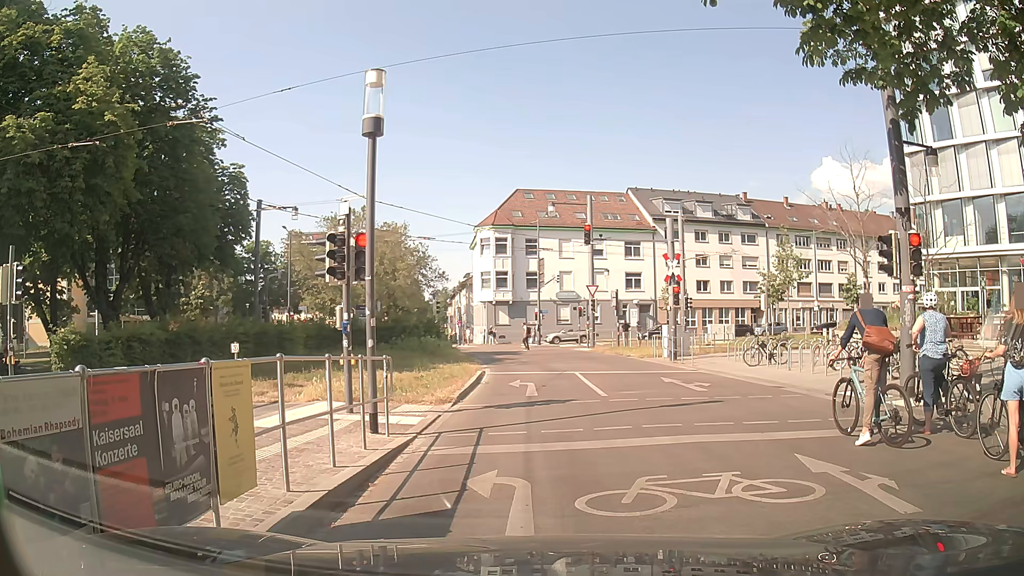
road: residential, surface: asphalt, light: Day
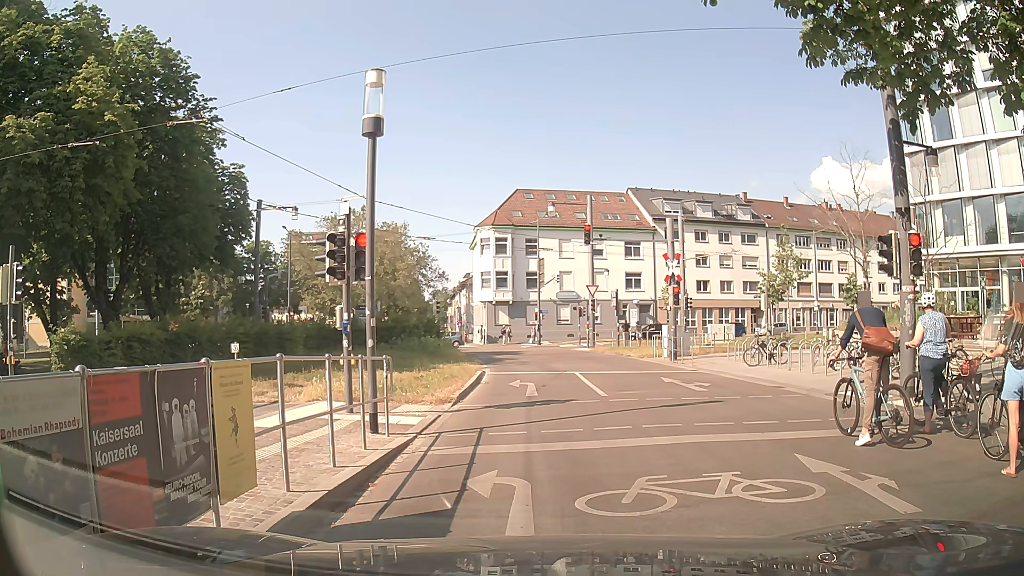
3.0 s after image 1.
(0.0, 0.0) m; 0°
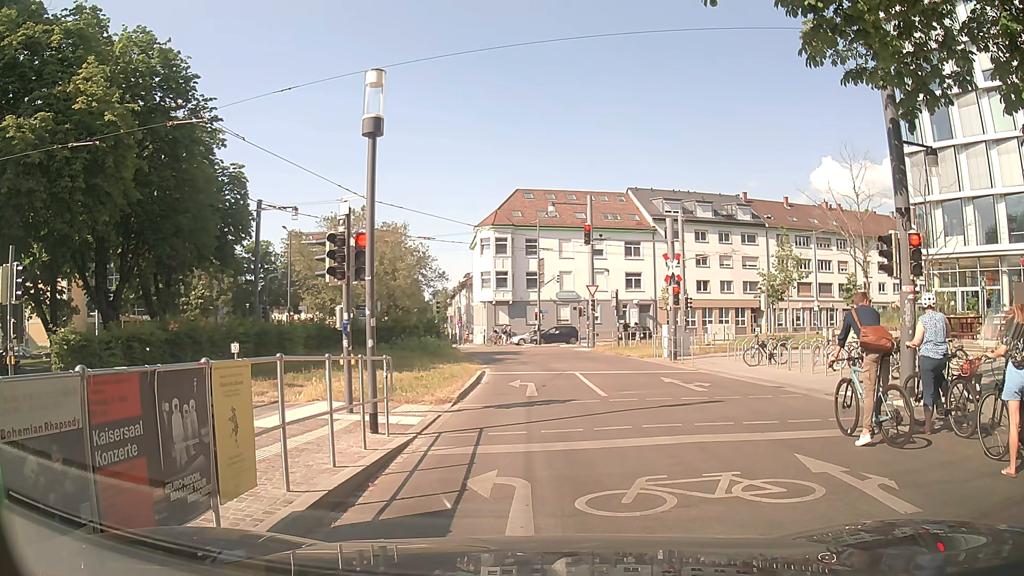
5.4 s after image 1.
(0.0, 0.0) m; 0°
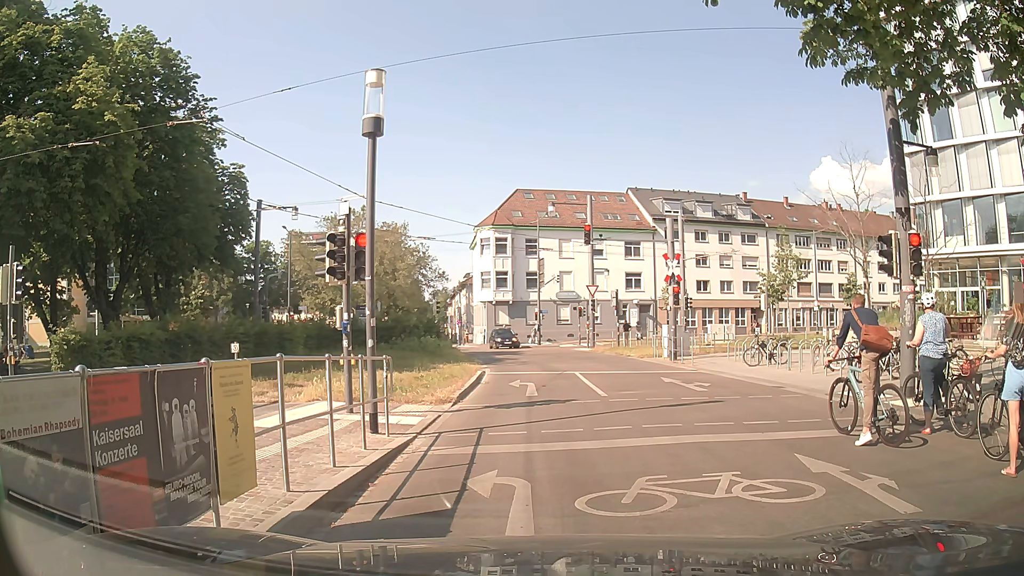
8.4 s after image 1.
(0.0, 0.0) m; 0°
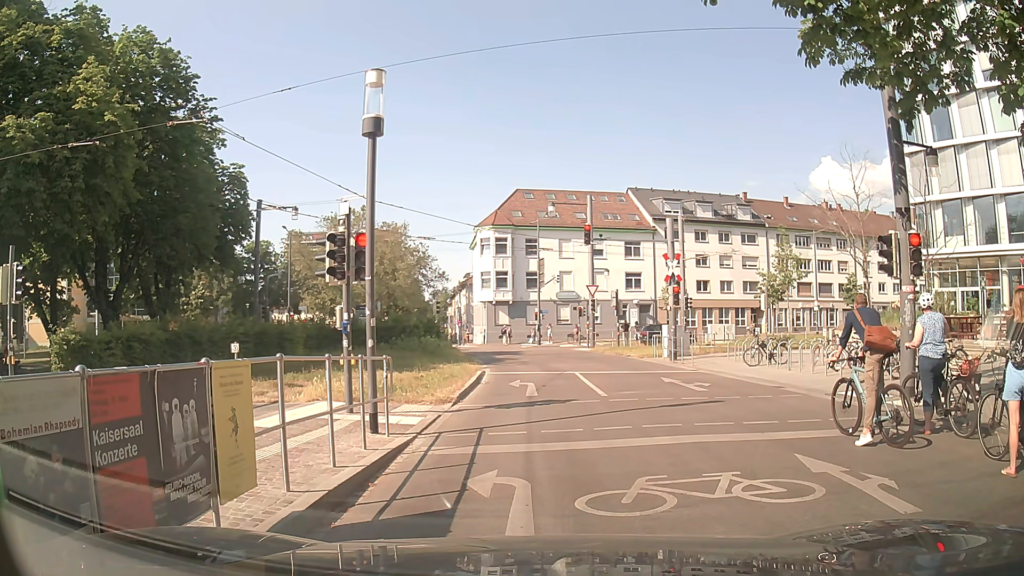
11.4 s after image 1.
(0.0, 0.0) m; 0°
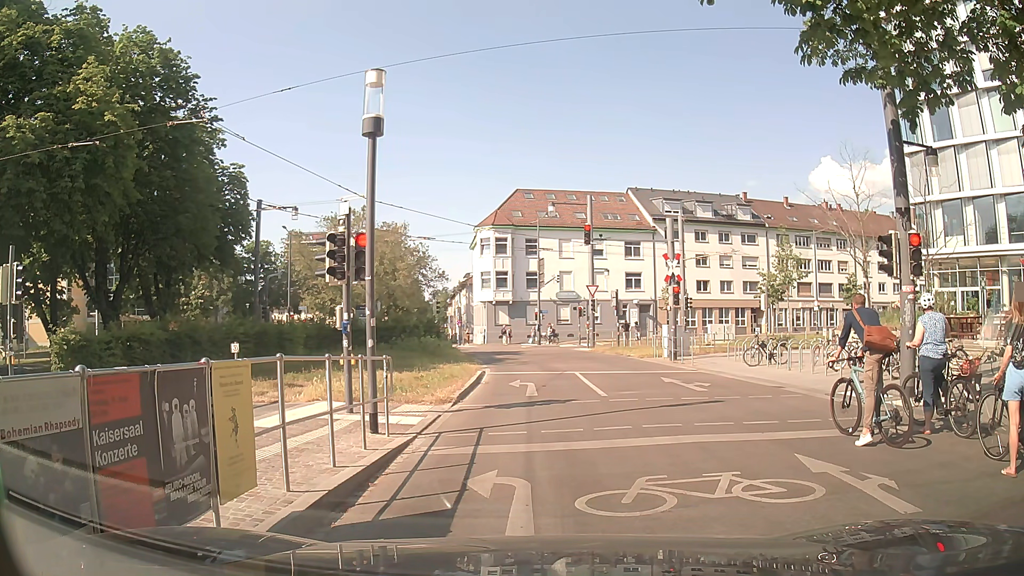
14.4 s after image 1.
(0.0, 0.0) m; 0°
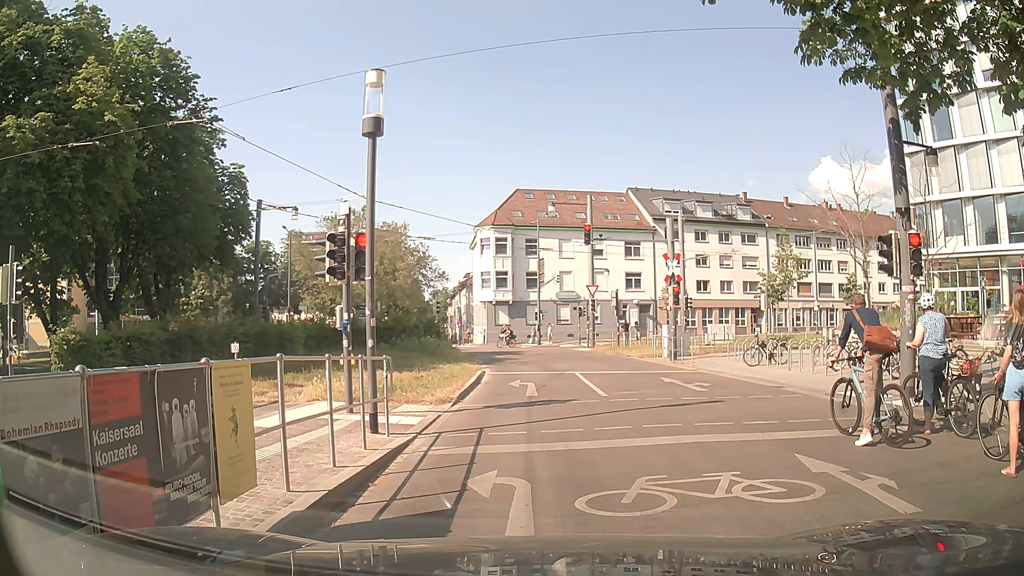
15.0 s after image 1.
(0.0, 0.0) m; 0°
